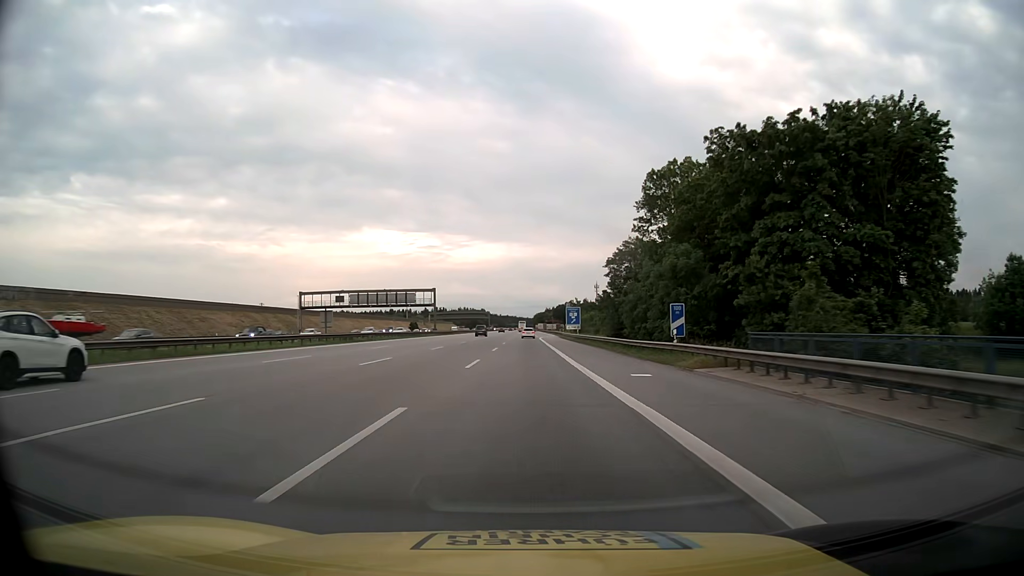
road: motorway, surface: asphalt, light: Day
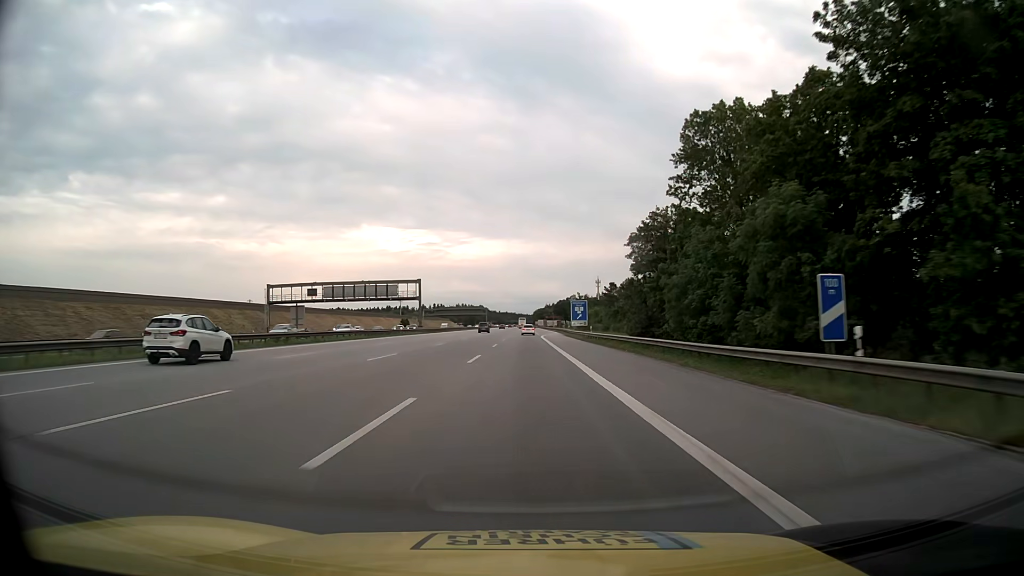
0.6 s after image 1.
(0.0, +16.7) m; 0°
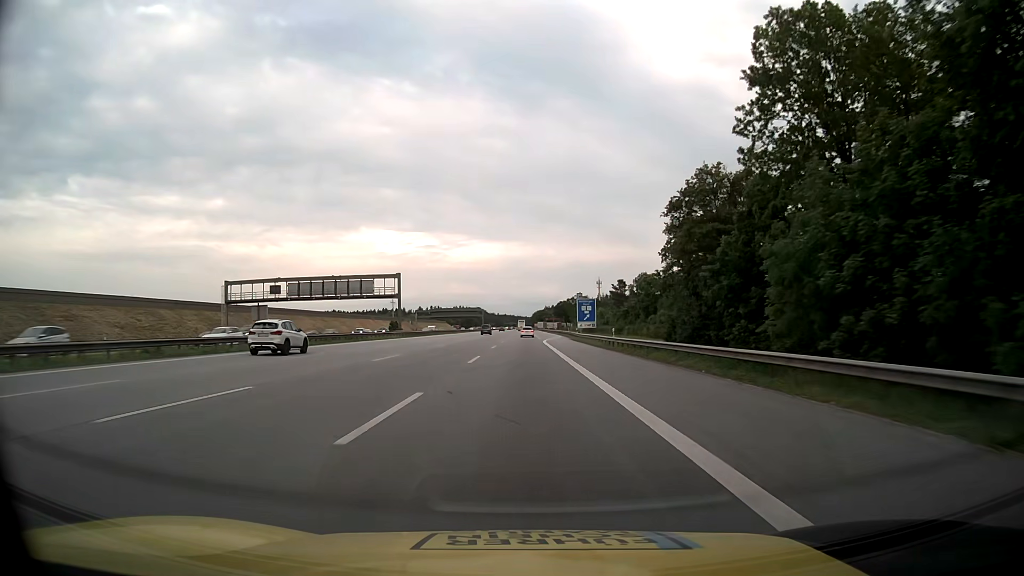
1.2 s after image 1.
(0.0, +16.8) m; 0°
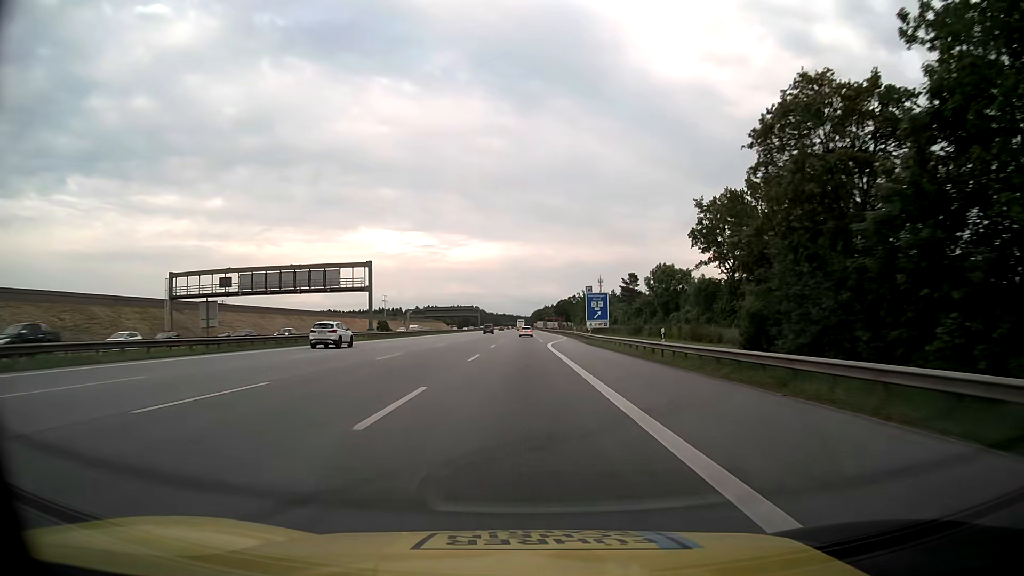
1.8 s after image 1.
(0.0, +16.8) m; 0°
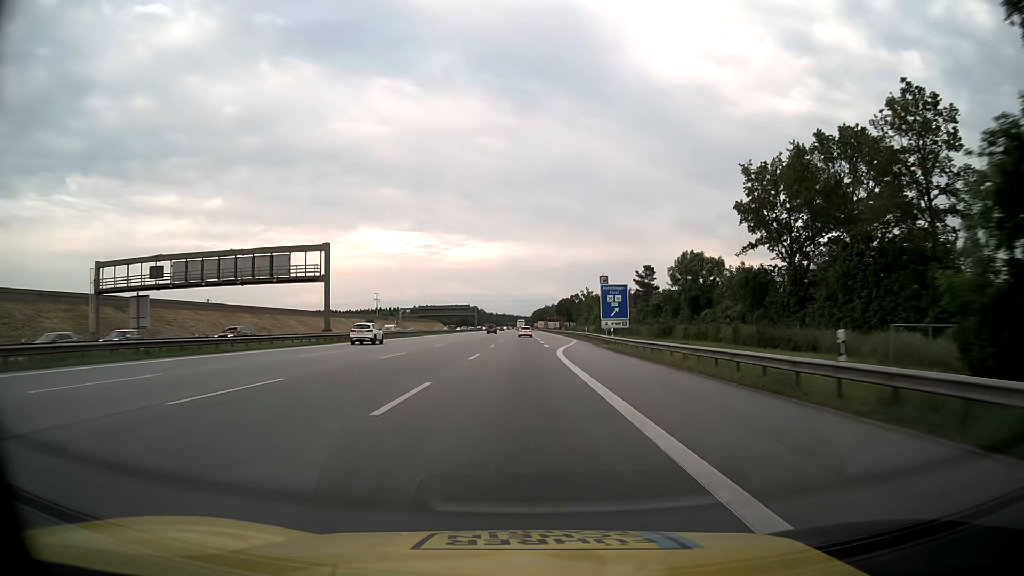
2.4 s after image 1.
(0.0, +16.8) m; 0°
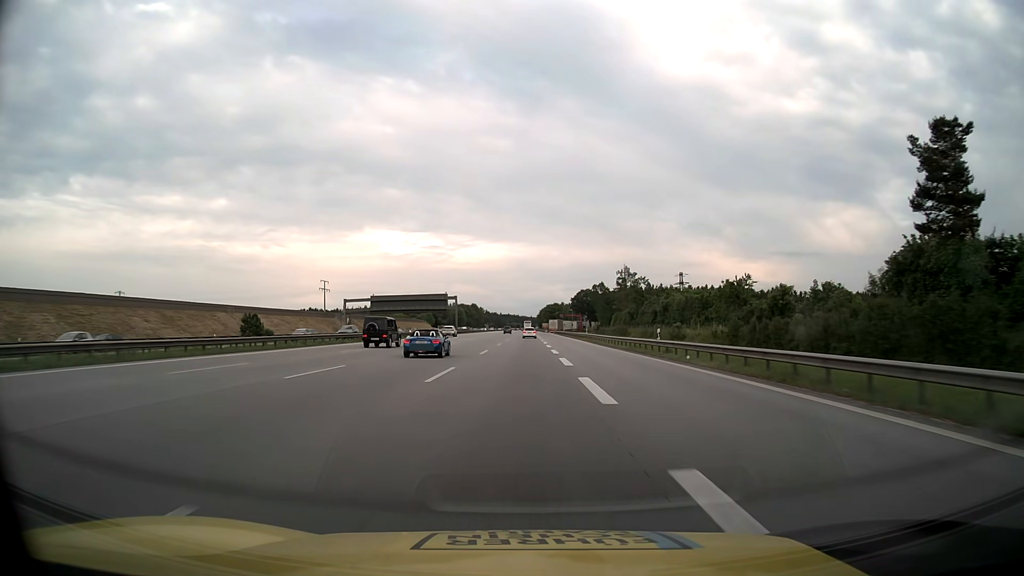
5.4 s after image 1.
(0.0, +83.8) m; 0°
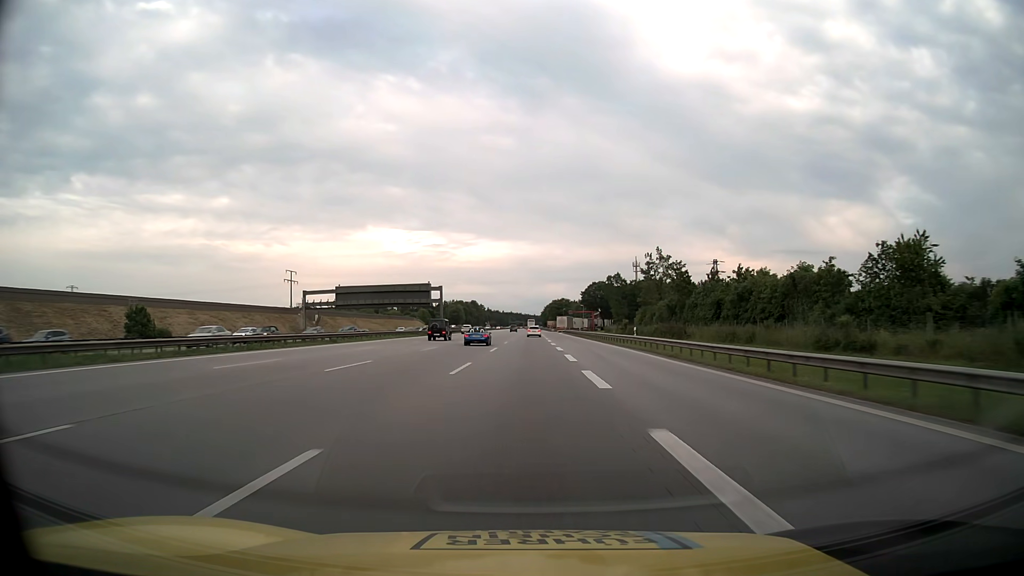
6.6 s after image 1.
(-0.1, +33.5) m; 0°
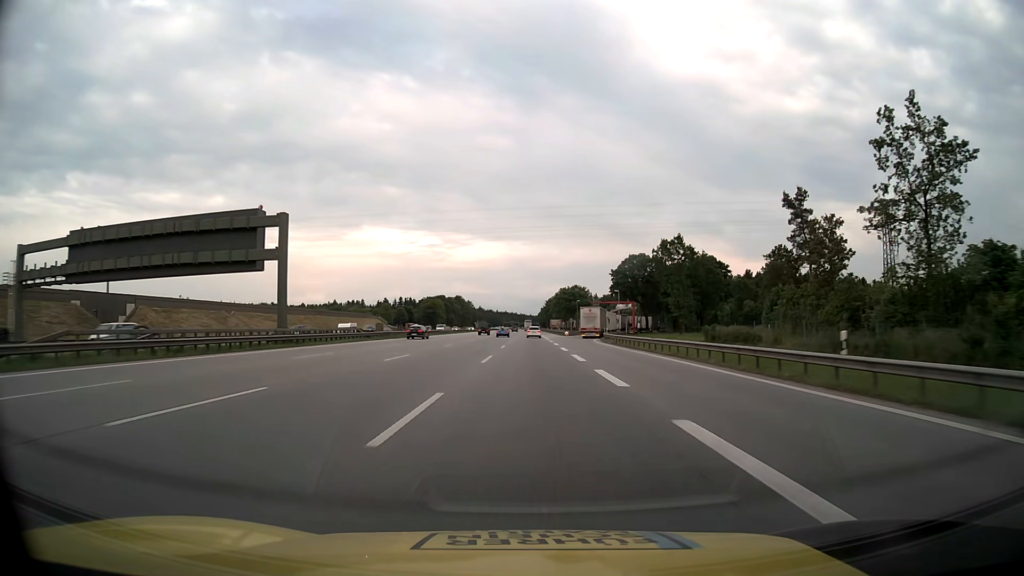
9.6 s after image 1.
(+0.1, +83.9) m; 0°
(0, +10) (0, +20) (0, +30) (0, +40) (0, +50) (0, +60) (0, +70) (+1, +80) (+1, +90) (+1, +100) m
